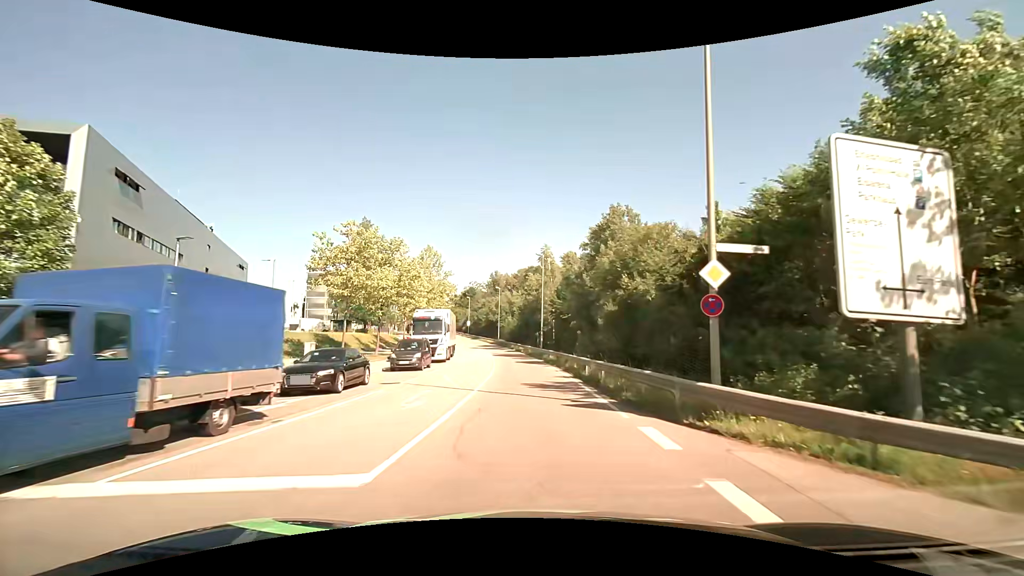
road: secondary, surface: asphalt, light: Day
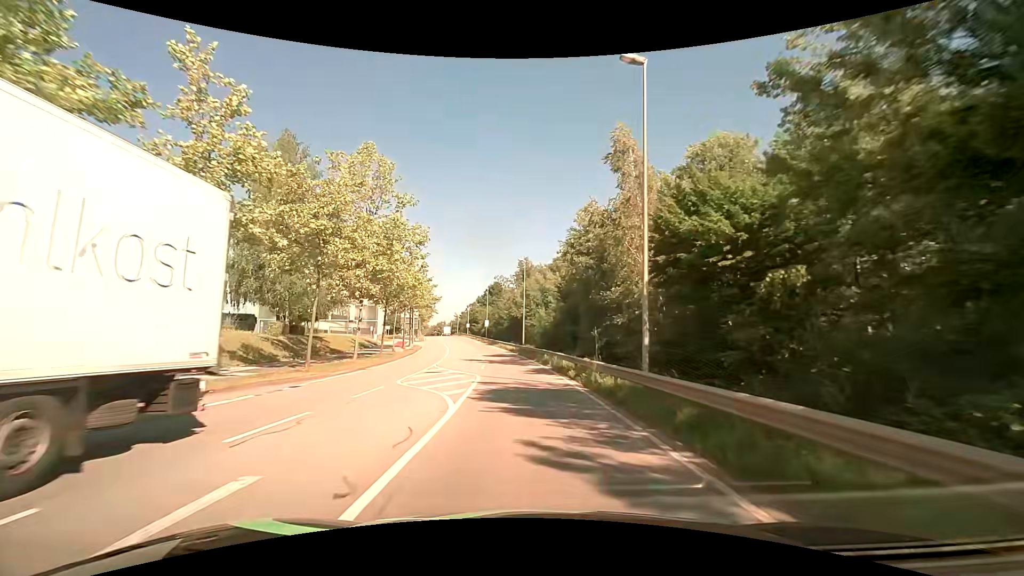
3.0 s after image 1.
(-1.1, +35.8) m; -5°
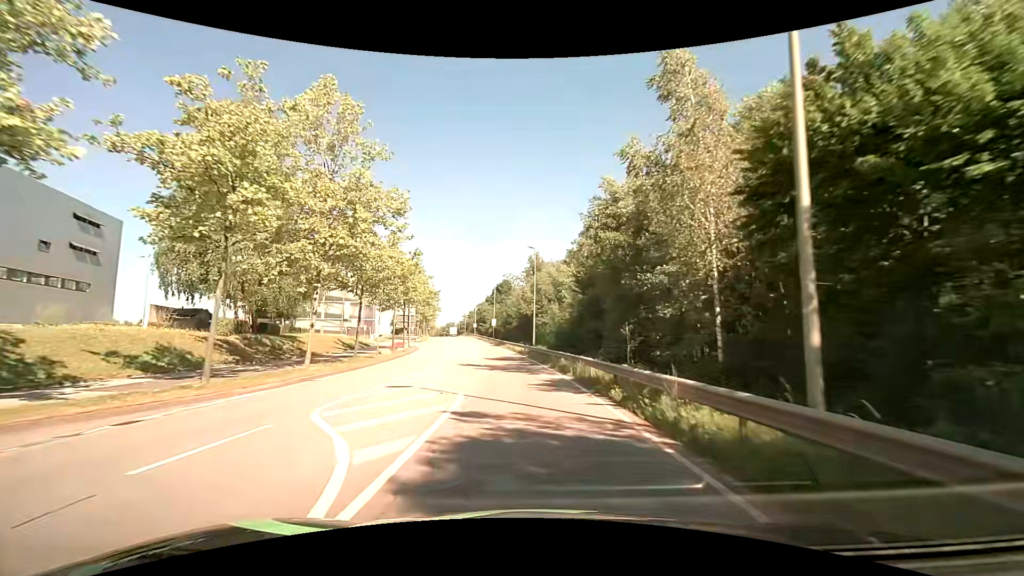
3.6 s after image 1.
(0.0, +7.9) m; -1°
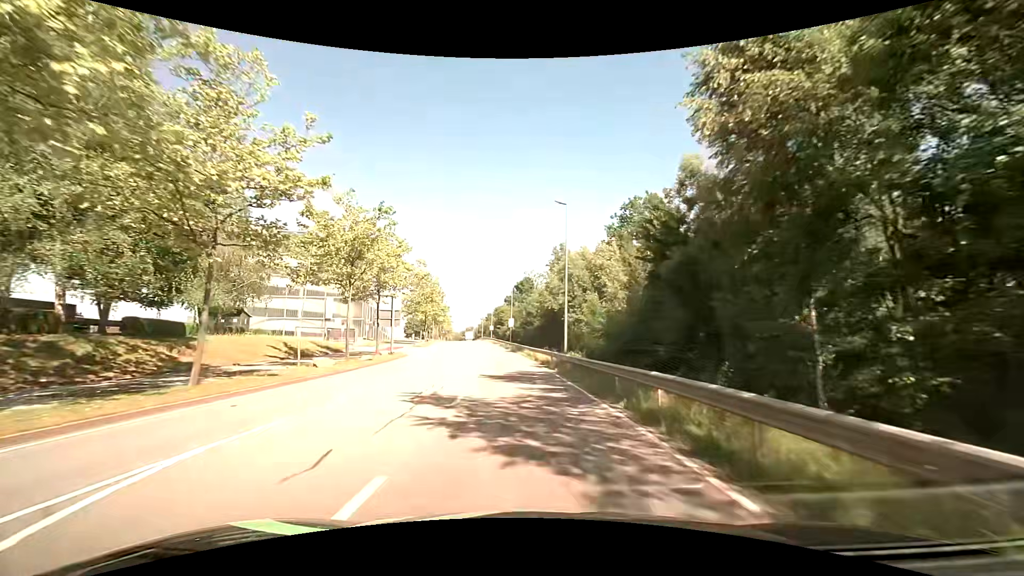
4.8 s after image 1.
(-0.3, +16.4) m; -2°
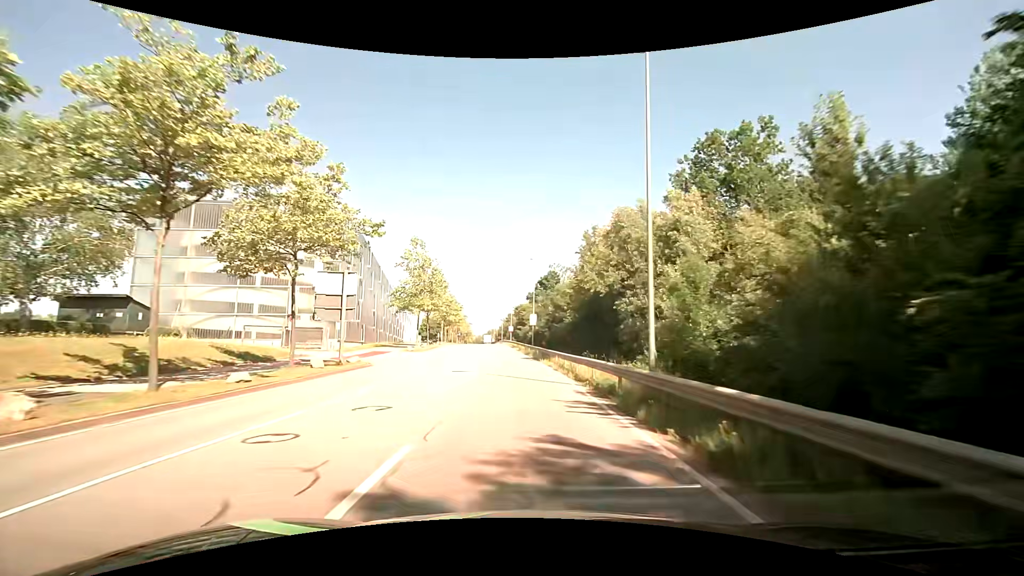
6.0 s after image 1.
(-0.4, +16.7) m; -3°
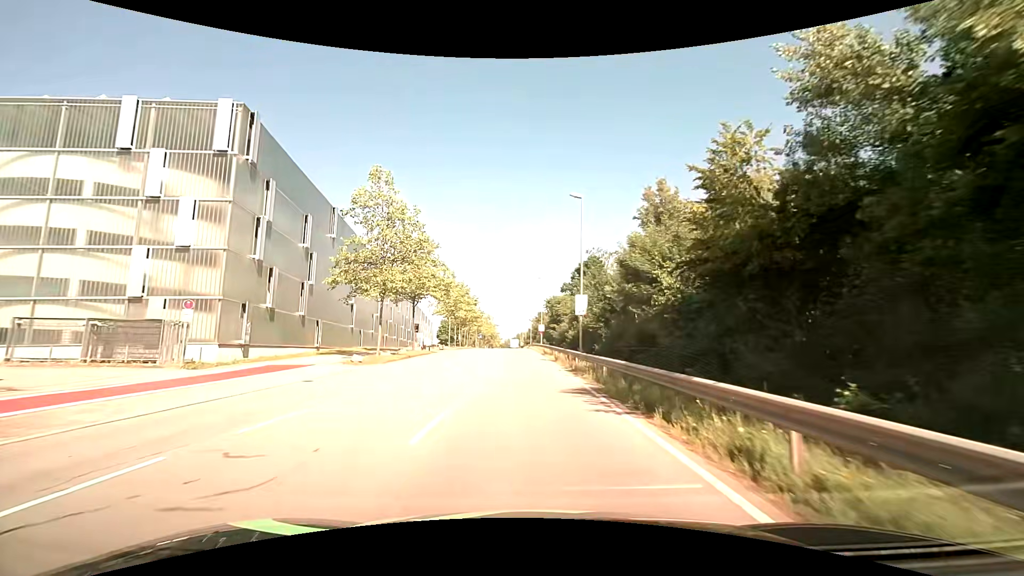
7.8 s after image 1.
(-0.6, +23.9) m; -3°
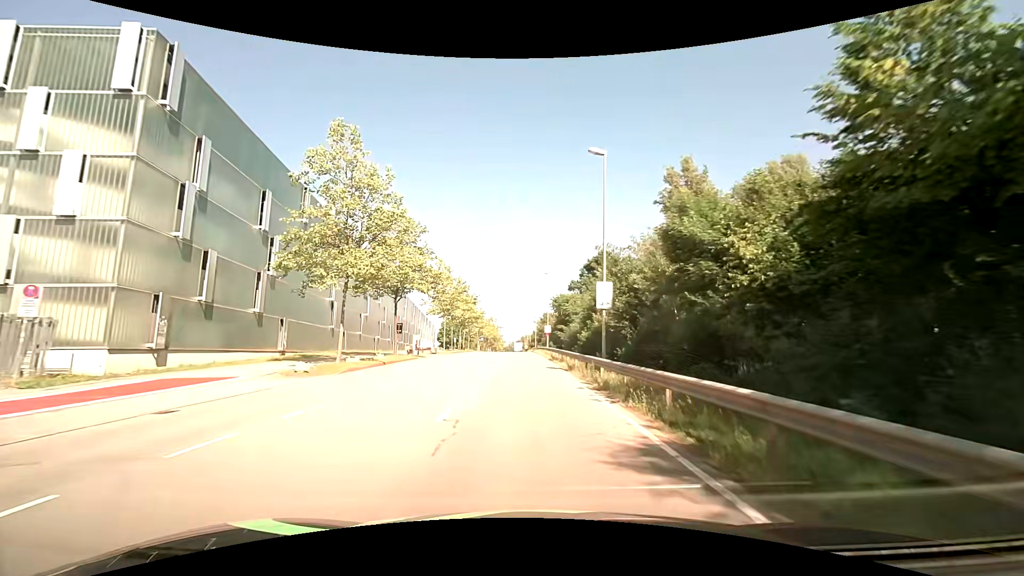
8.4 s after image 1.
(-0.1, +7.5) m; -1°
